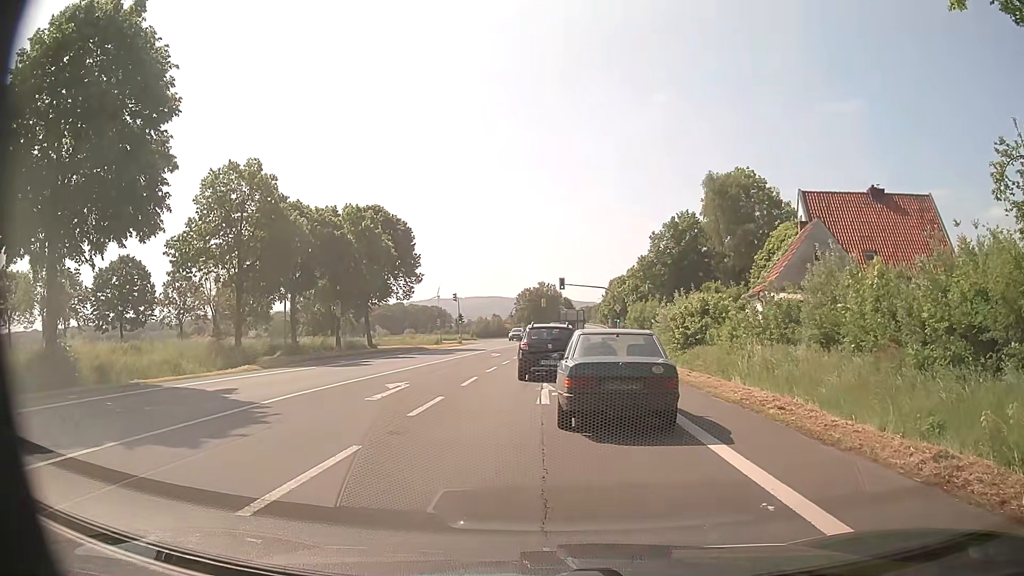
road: primary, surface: asphalt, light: Day
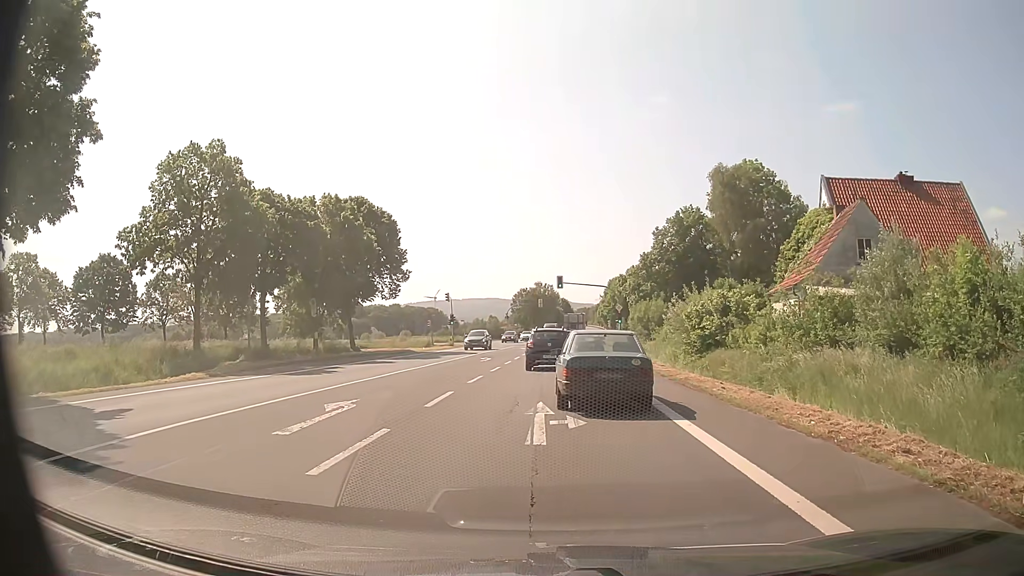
(0.0, +4.6) m; +1°
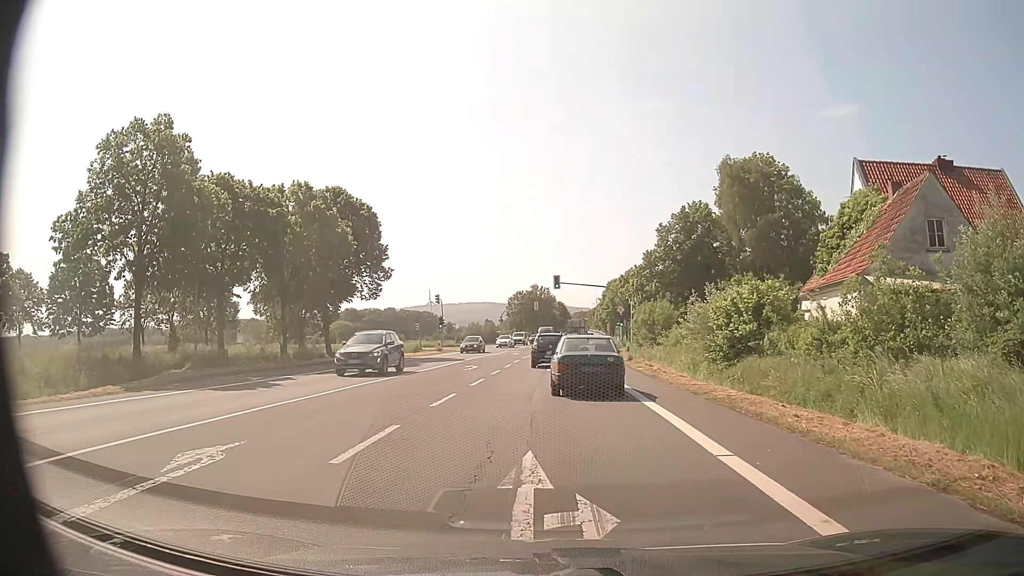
(-0.2, +5.4) m; -1°
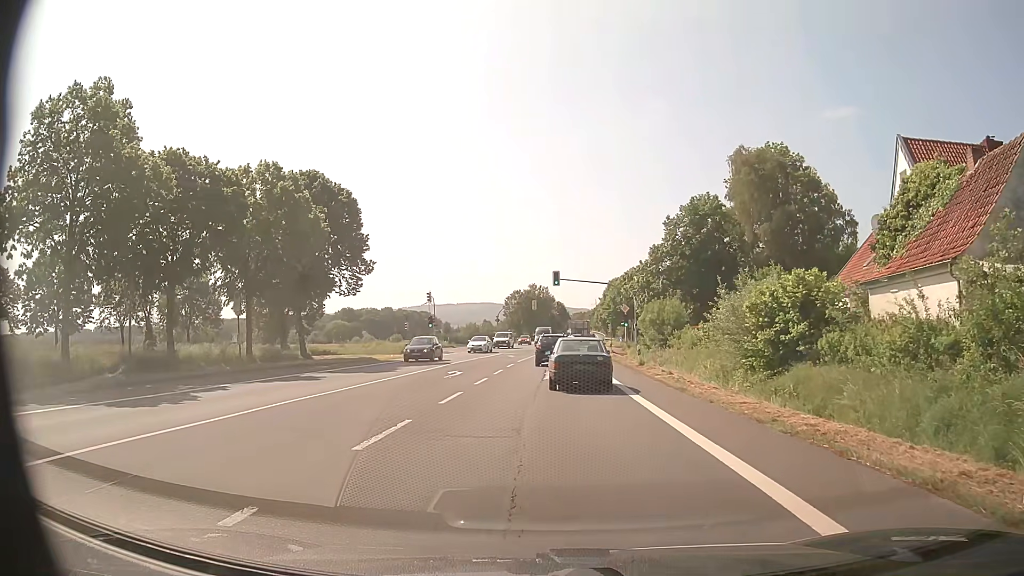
(0.0, +5.3) m; 0°
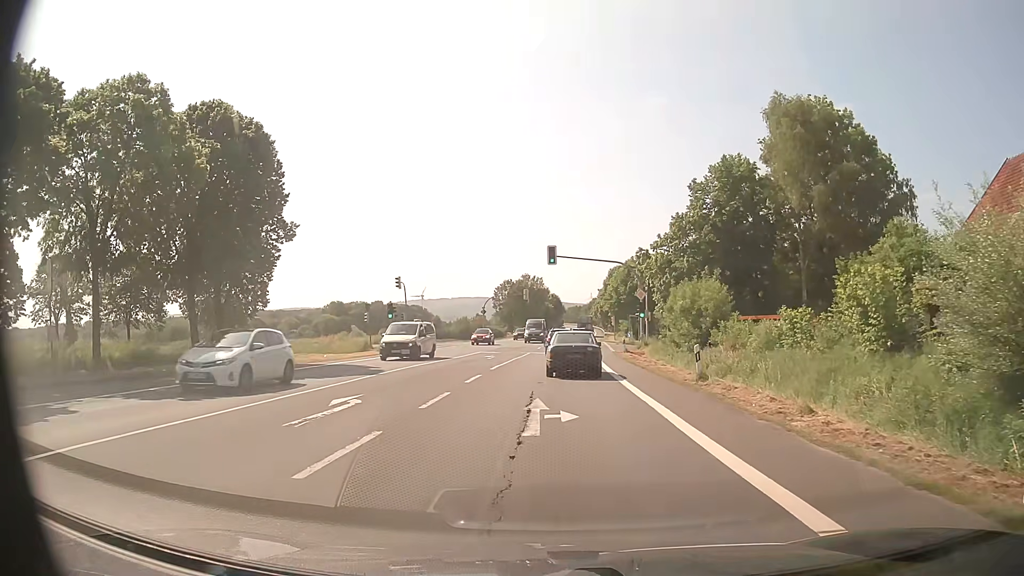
(0.0, +14.2) m; +1°
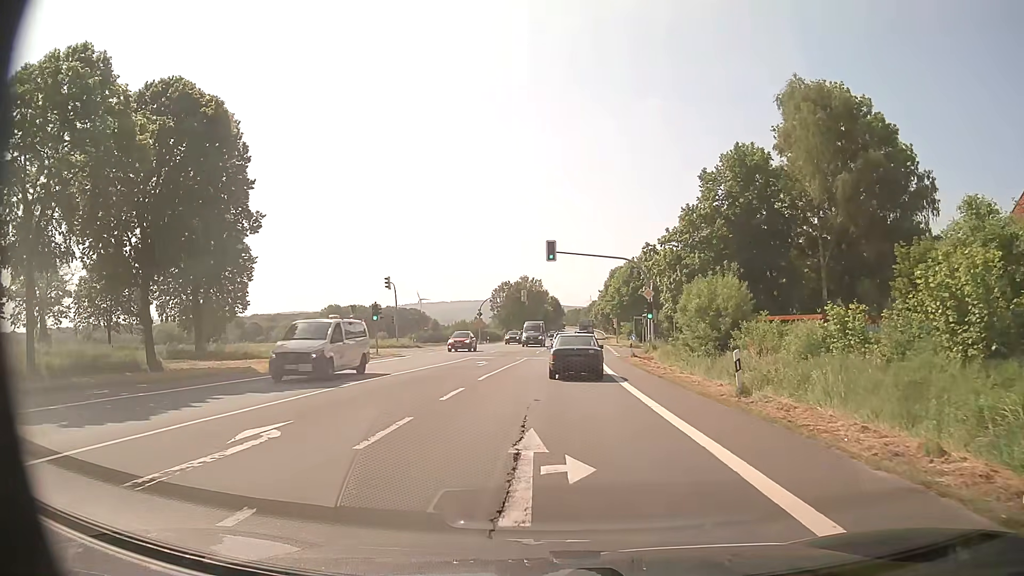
(0.0, +4.2) m; 0°
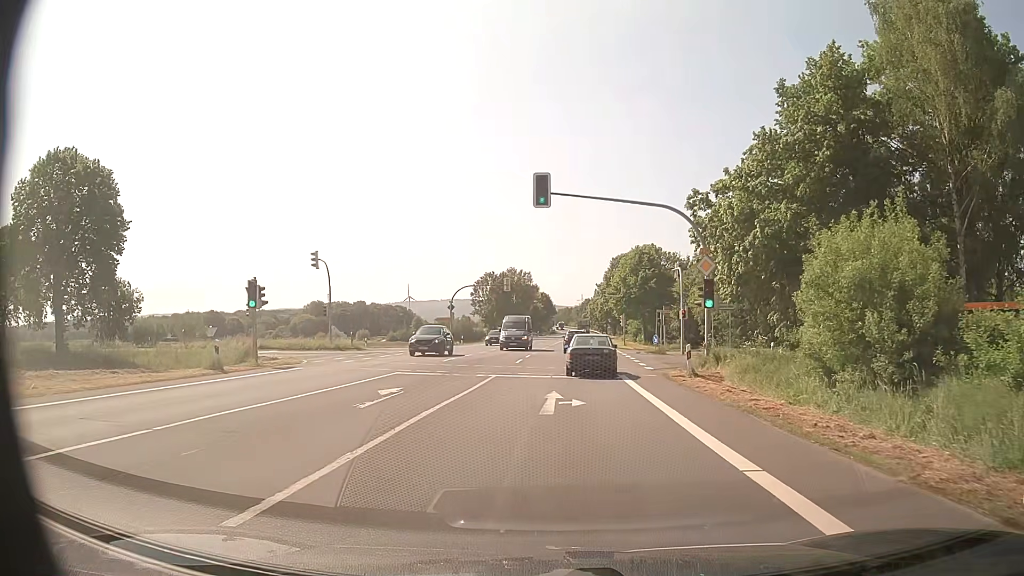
(+0.1, +18.4) m; +1°
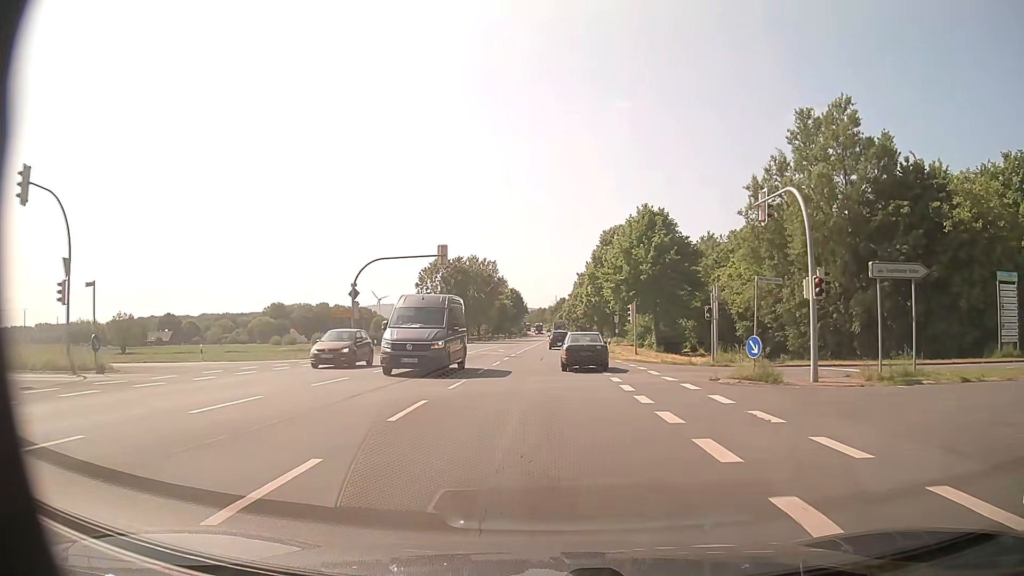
(+0.7, +27.3) m; +2°
